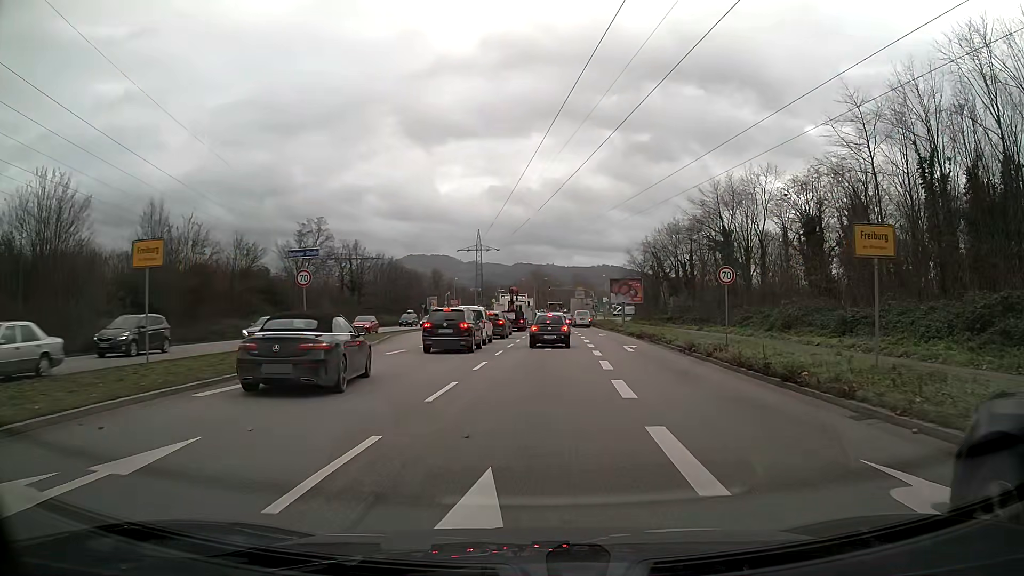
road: primary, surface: asphalt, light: Day
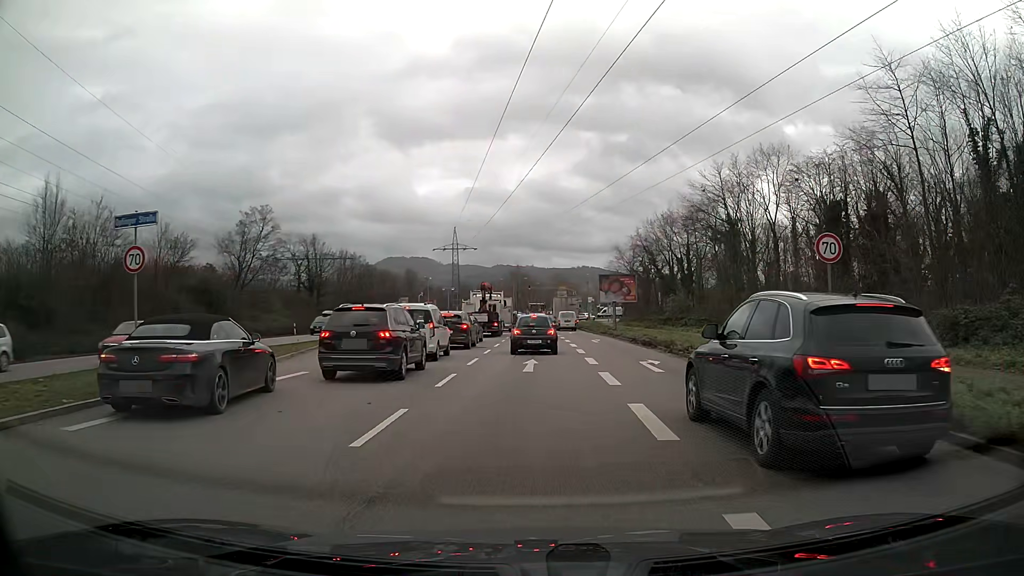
(+0.1, +9.6) m; +1°
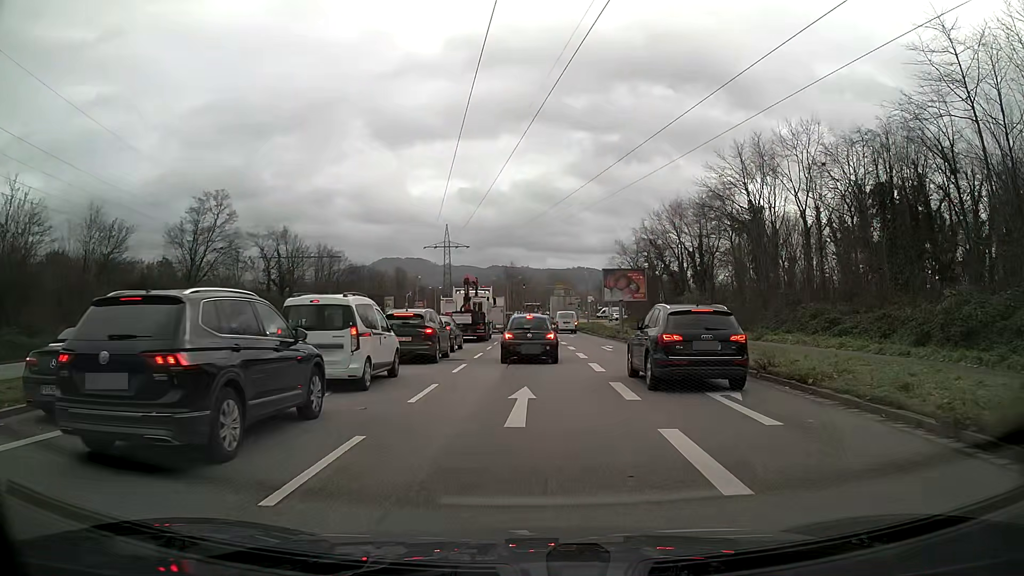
(0.0, +8.4) m; 0°
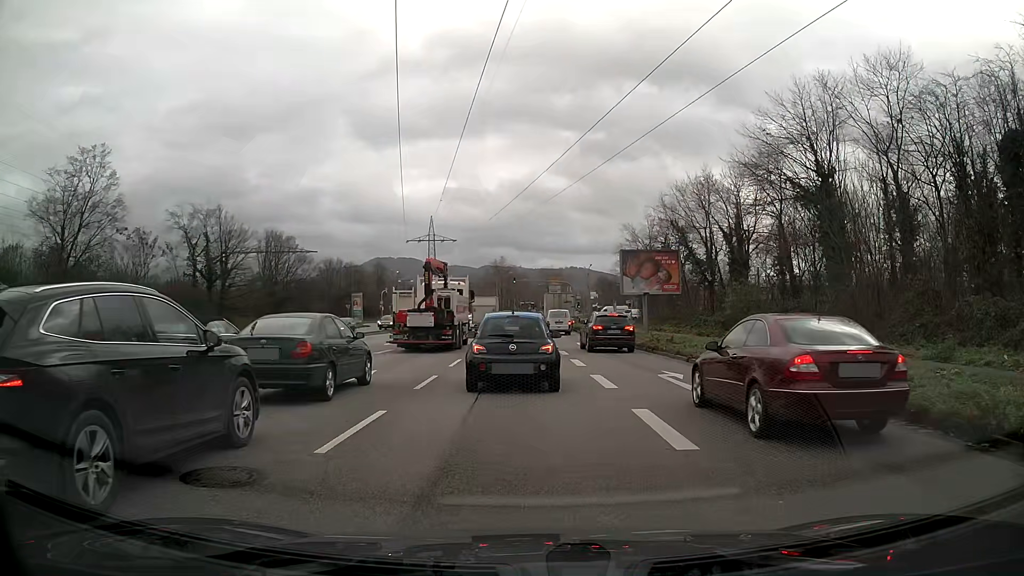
(0.0, +15.9) m; 0°
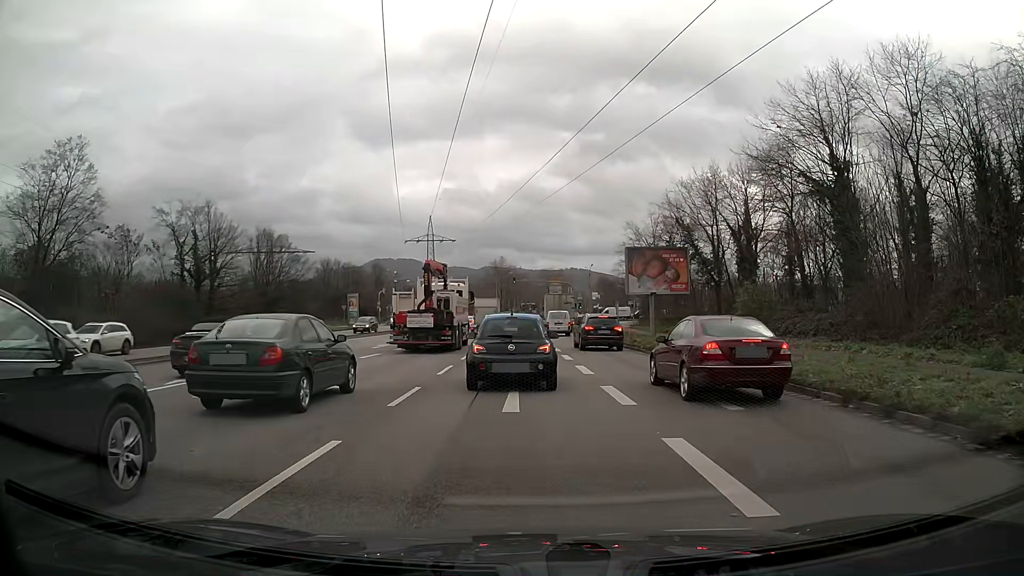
(0.0, +2.3) m; 0°
